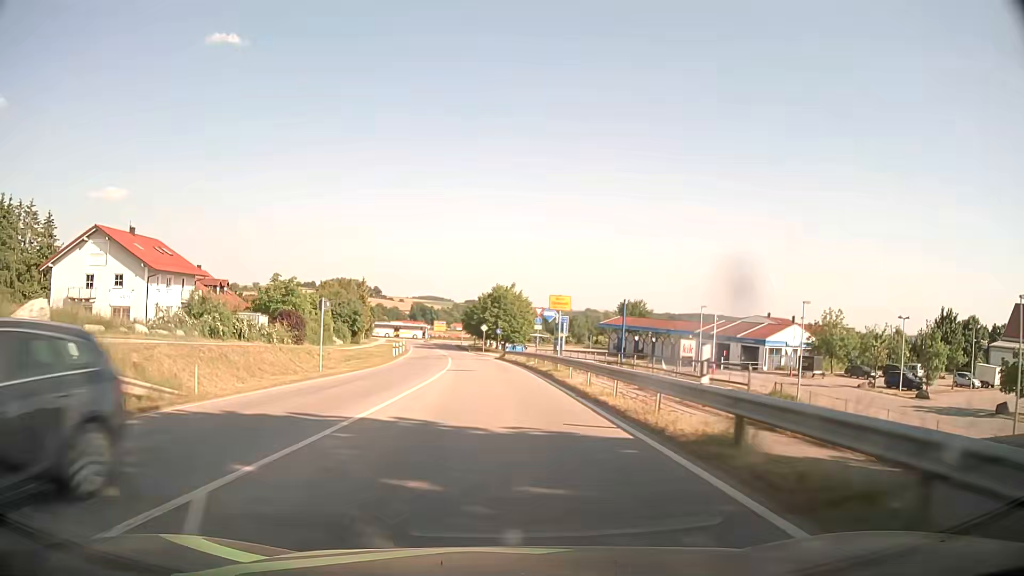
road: secondary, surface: asphalt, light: Day
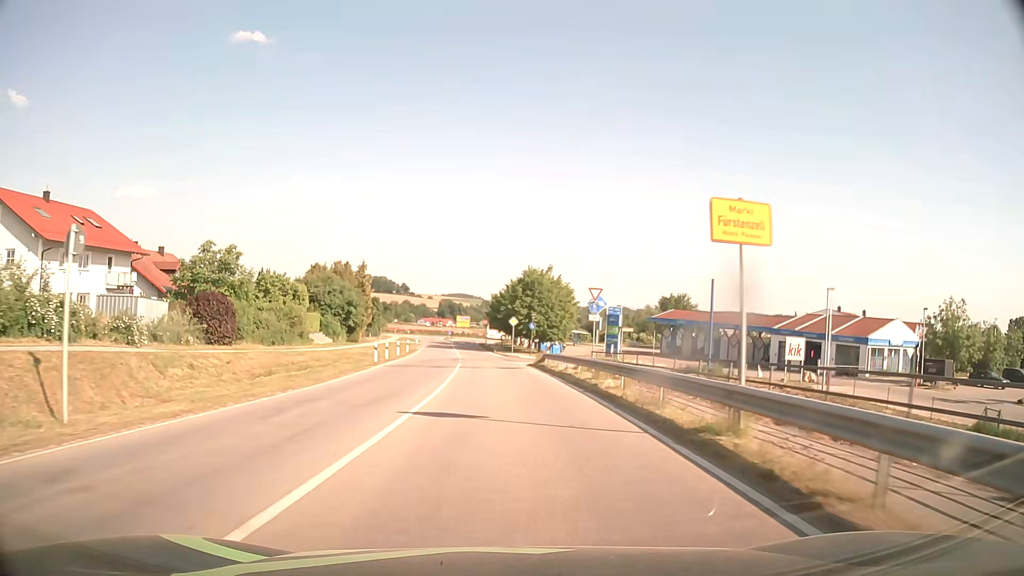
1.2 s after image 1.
(-0.5, +19.0) m; -3°
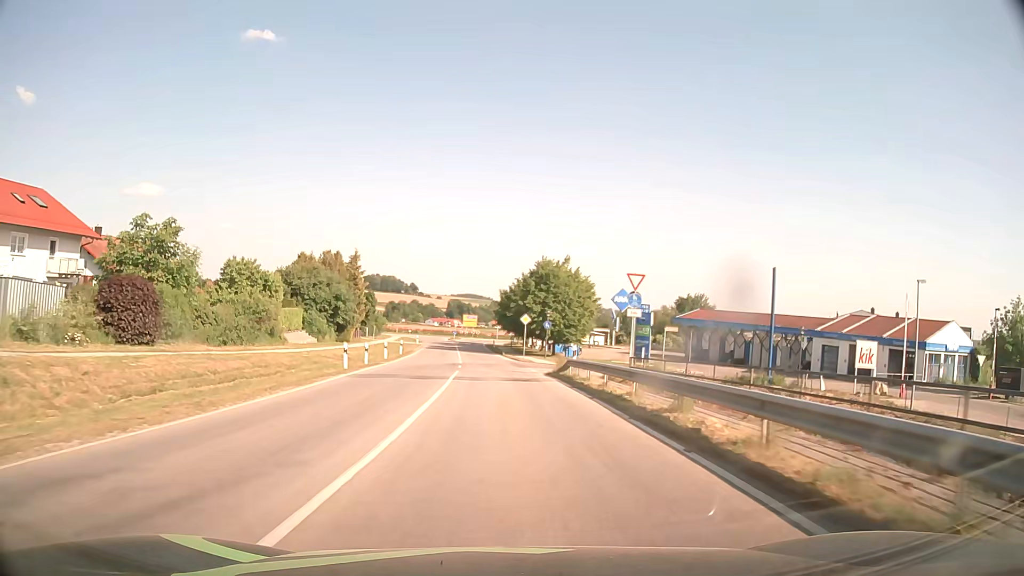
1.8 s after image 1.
(-0.1, +8.9) m; -1°
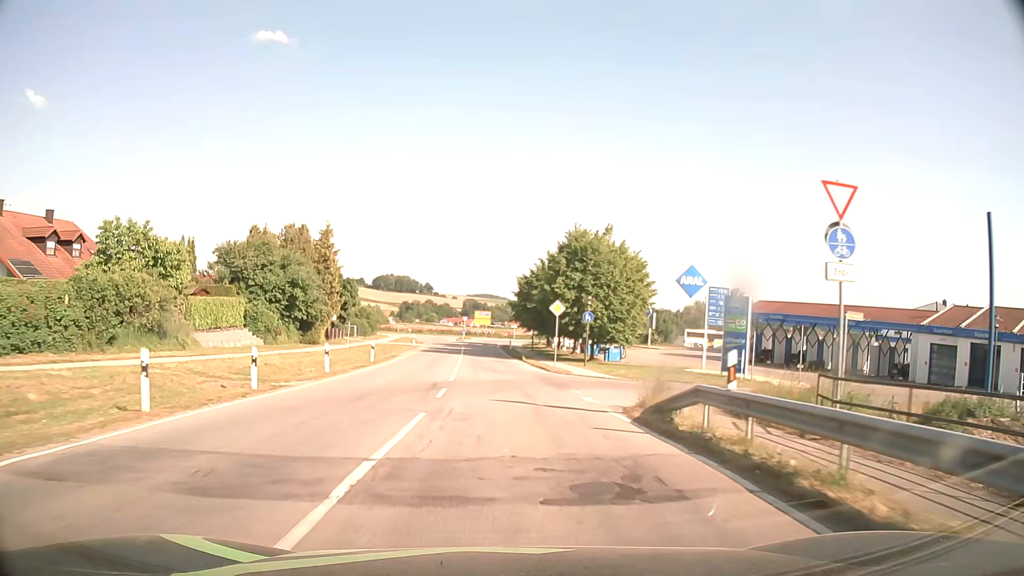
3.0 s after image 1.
(-0.1, +17.1) m; -1°
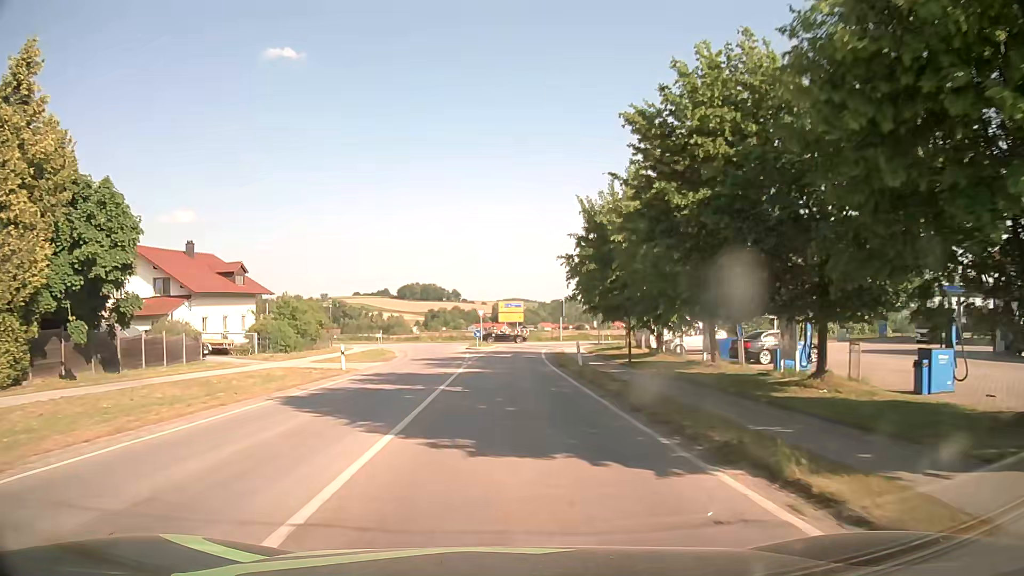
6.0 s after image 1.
(-0.8, +39.4) m; -2°
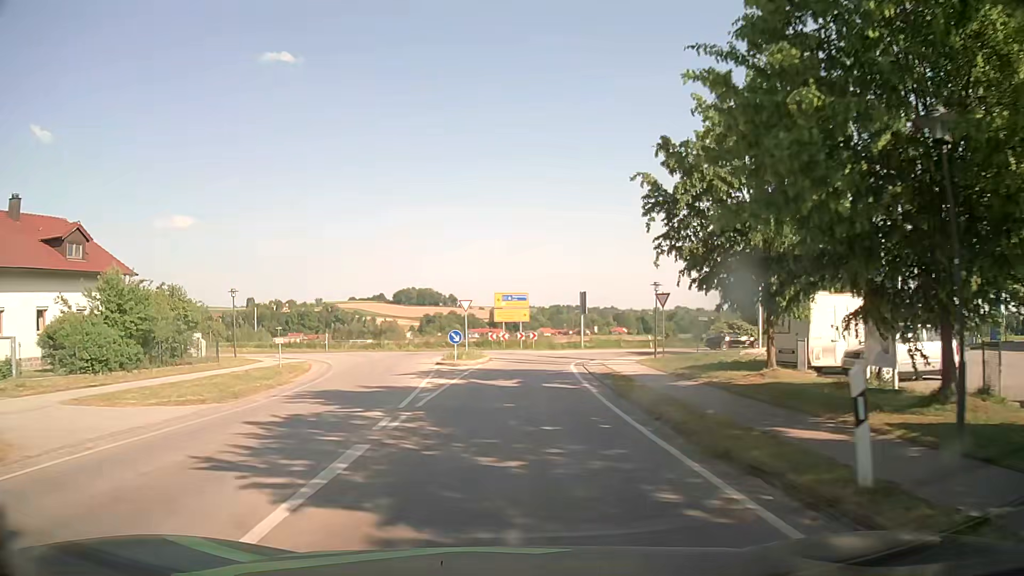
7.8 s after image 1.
(-0.1, +21.3) m; 0°
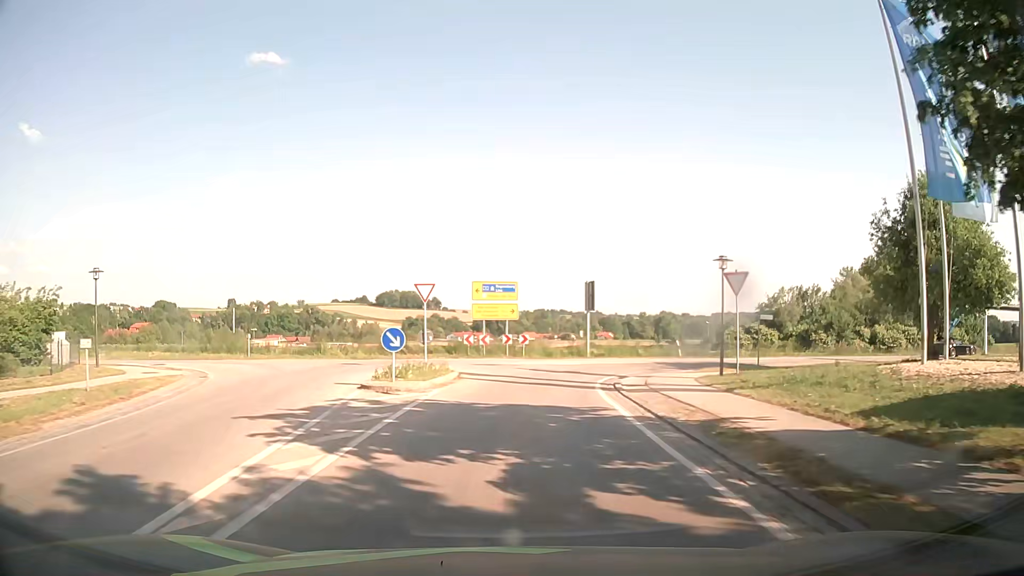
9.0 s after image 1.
(0.0, +12.7) m; +2°
